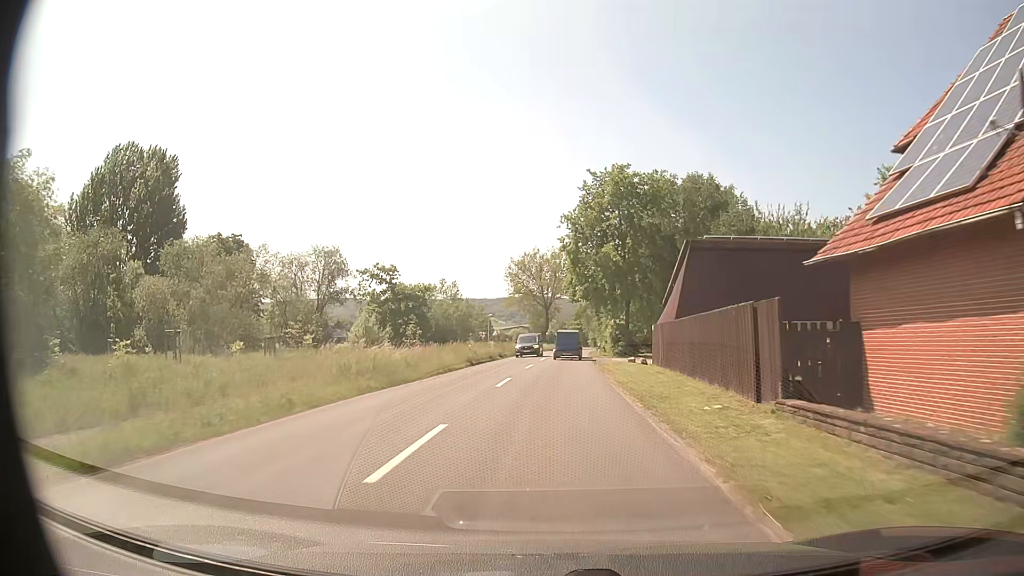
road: secondary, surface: asphalt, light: Day
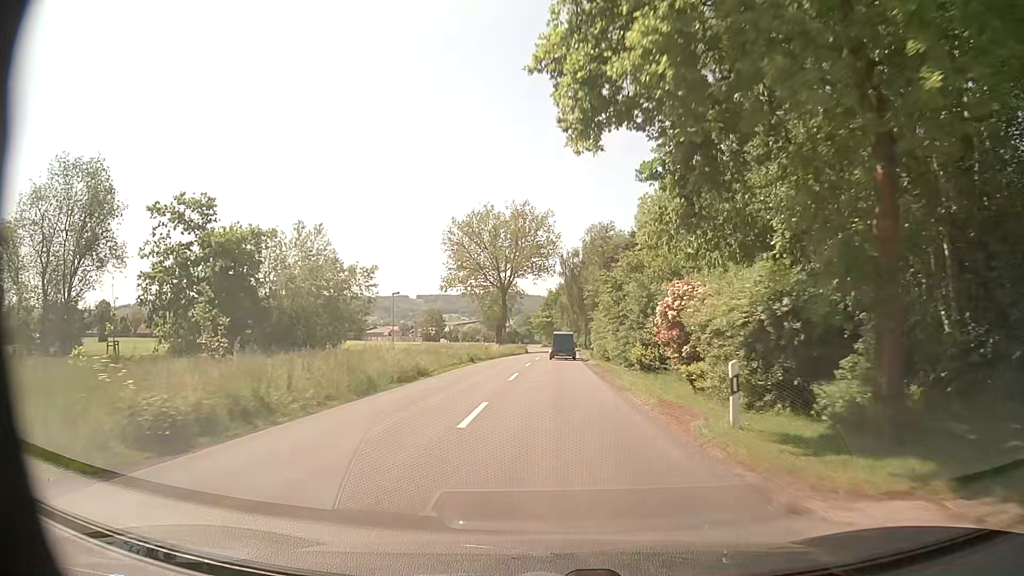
(+0.9, +43.7) m; +3°
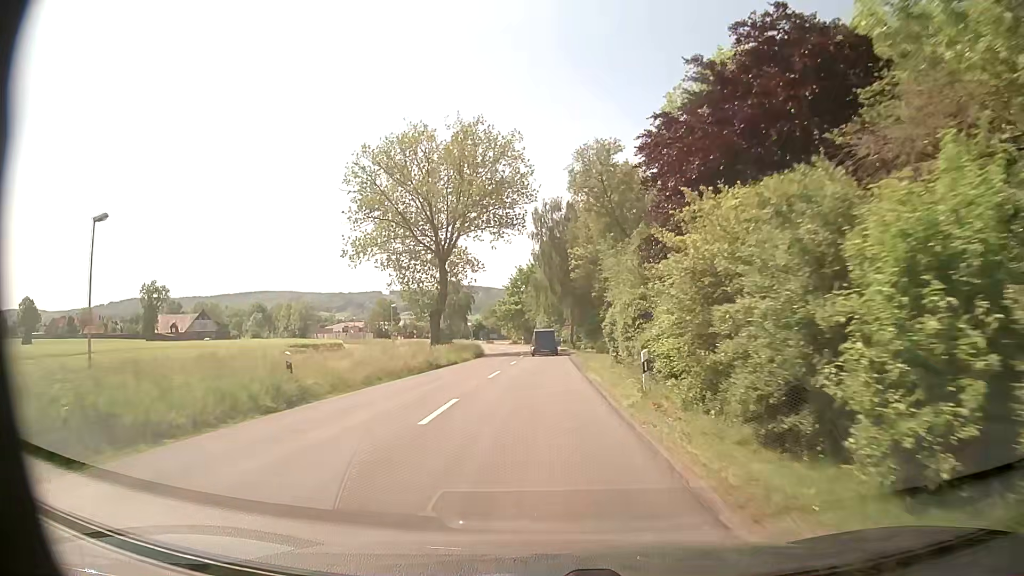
(+0.7, +35.7) m; +2°
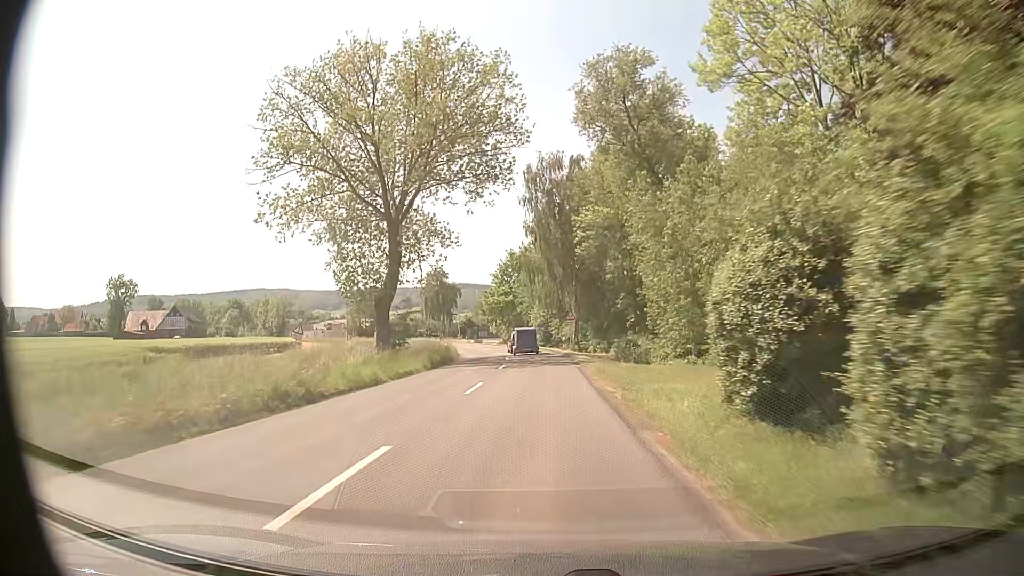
(0.0, +17.9) m; 0°
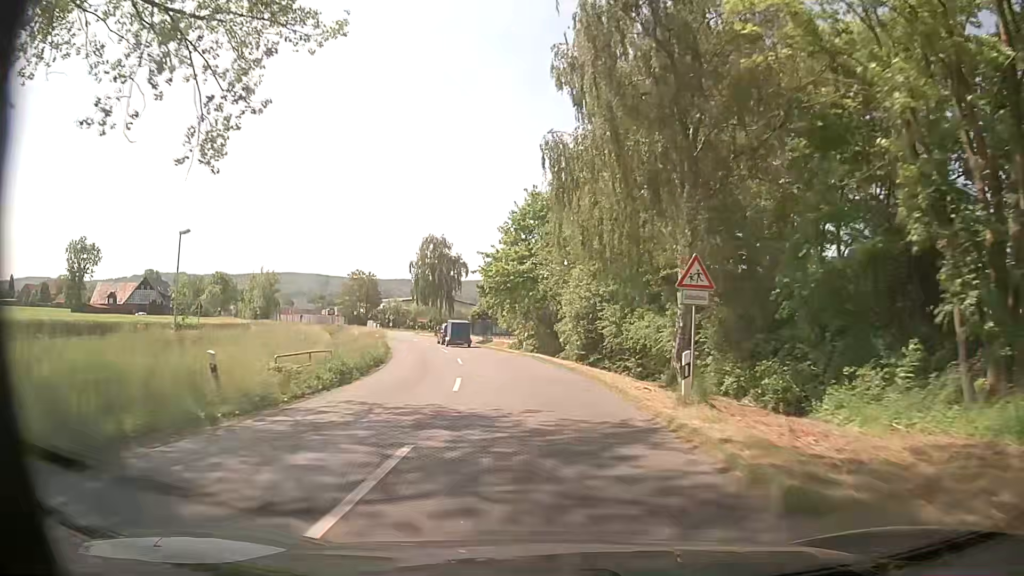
(-0.6, +35.9) m; -3°
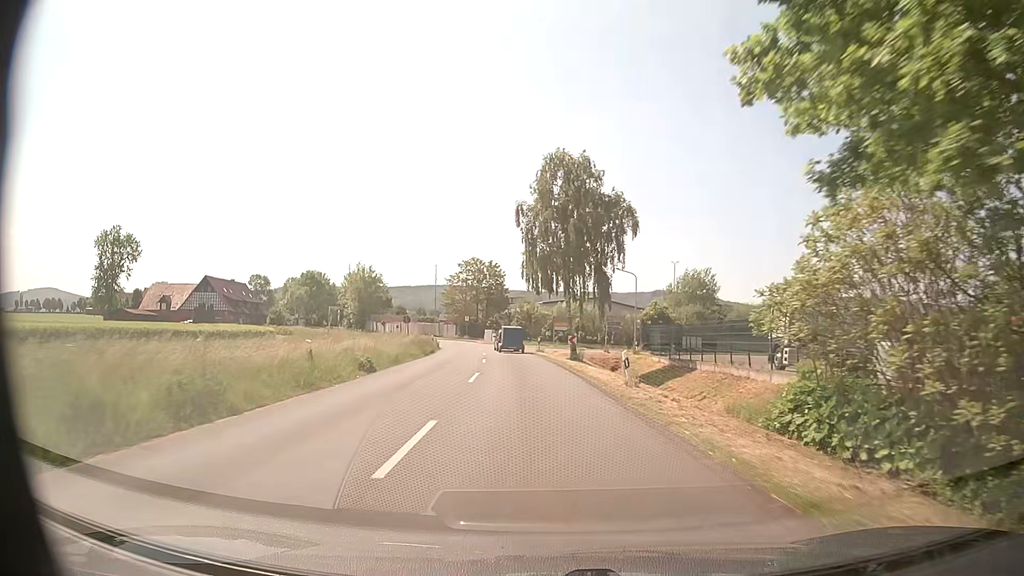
(-5.4, +45.0) m; -13°
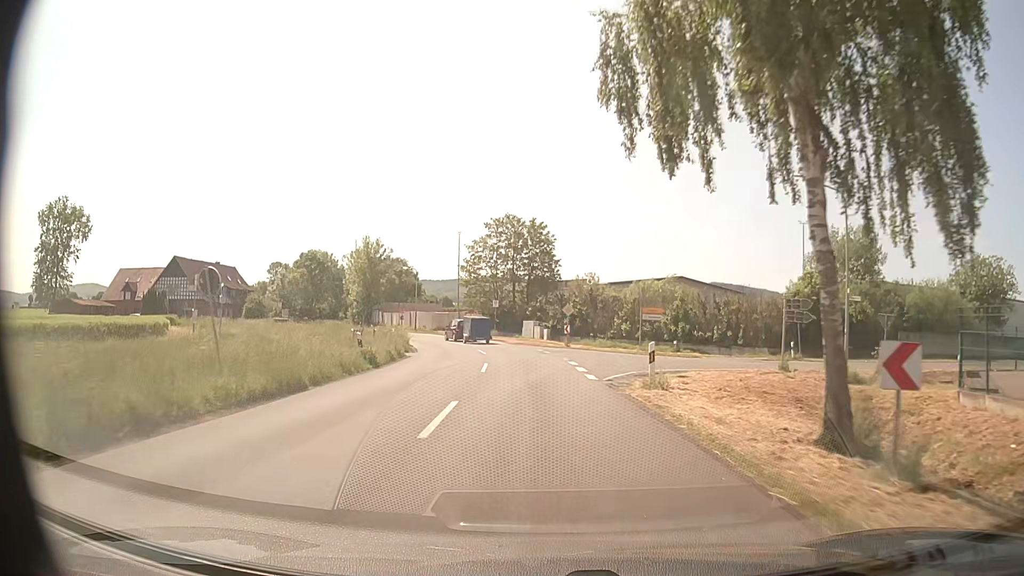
(-1.7, +33.5) m; -5°
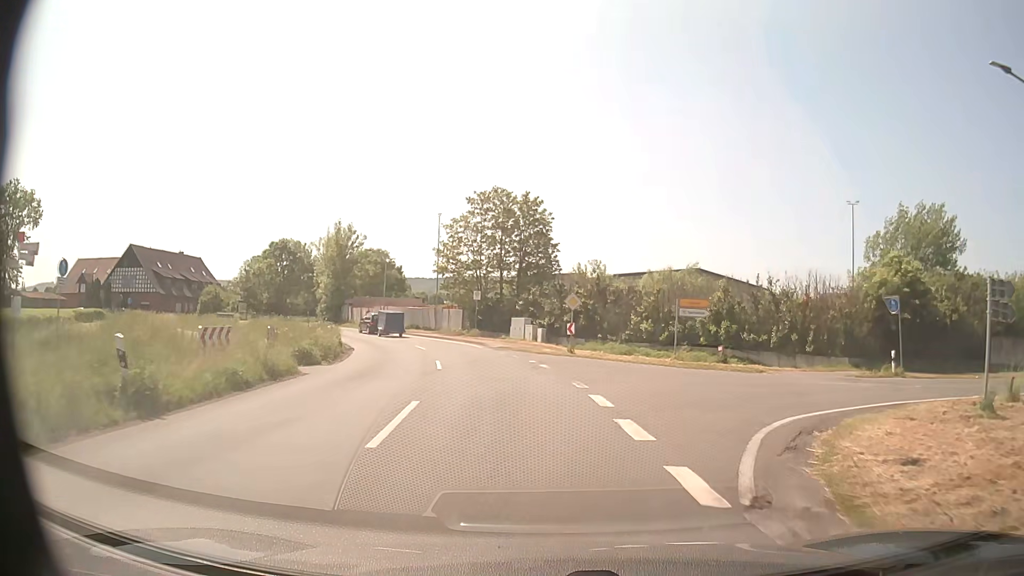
(-0.1, +12.5) m; +1°
(+2, +10) (+8, +17) (+17, +21) (+27, +24) (+36, +27) (+46, +30) (+56, +33) (+65, +35) (+75, +38) (+84, +41) m
